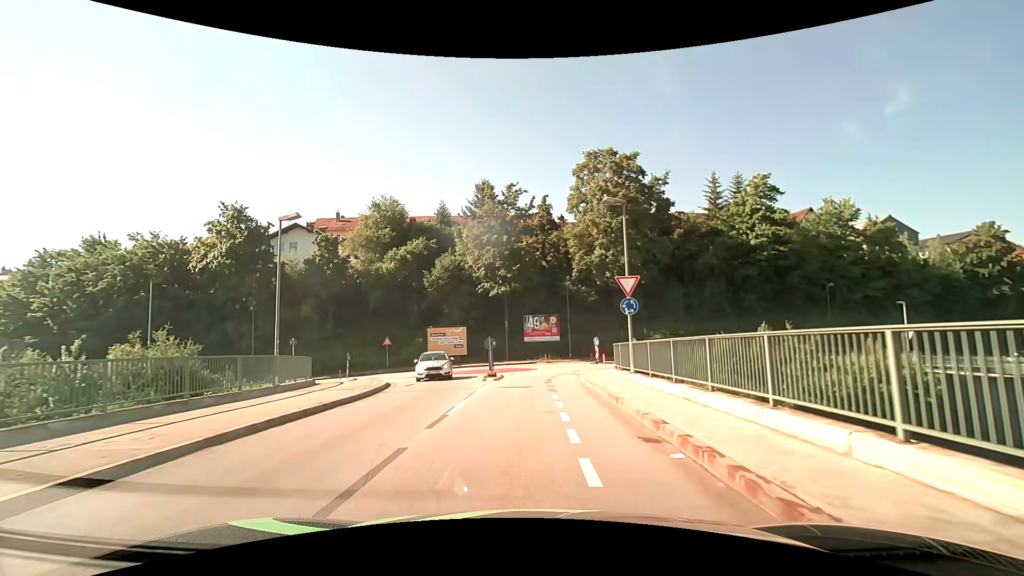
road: unclassified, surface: asphalt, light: Day
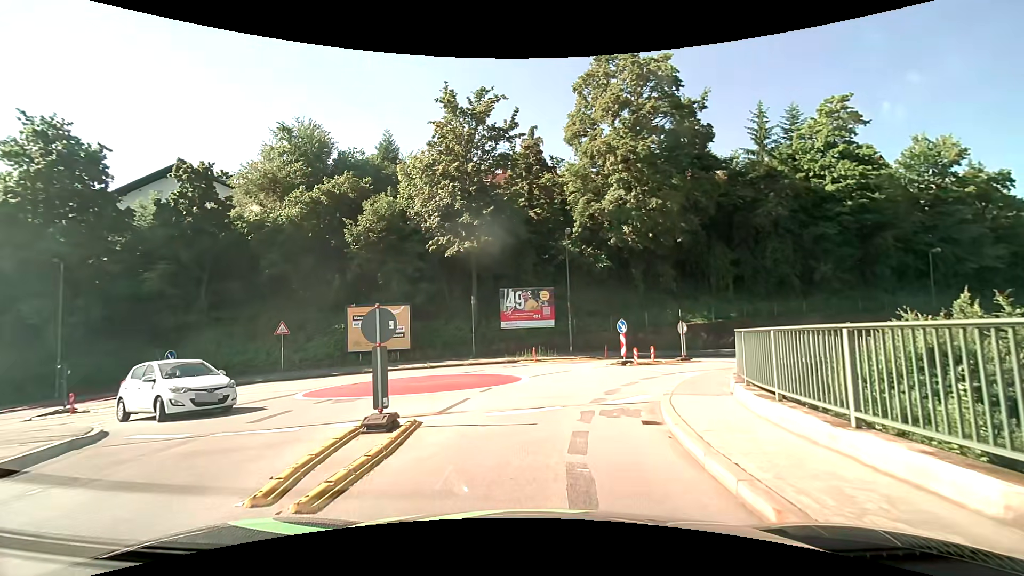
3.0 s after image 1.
(0.0, +16.6) m; +2°
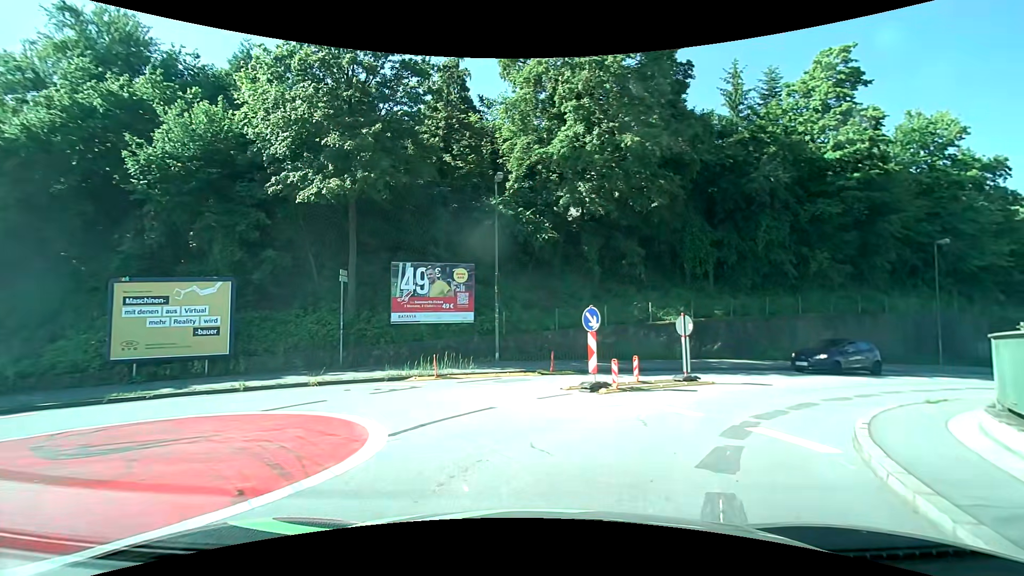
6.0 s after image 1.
(+0.5, +10.9) m; +8°
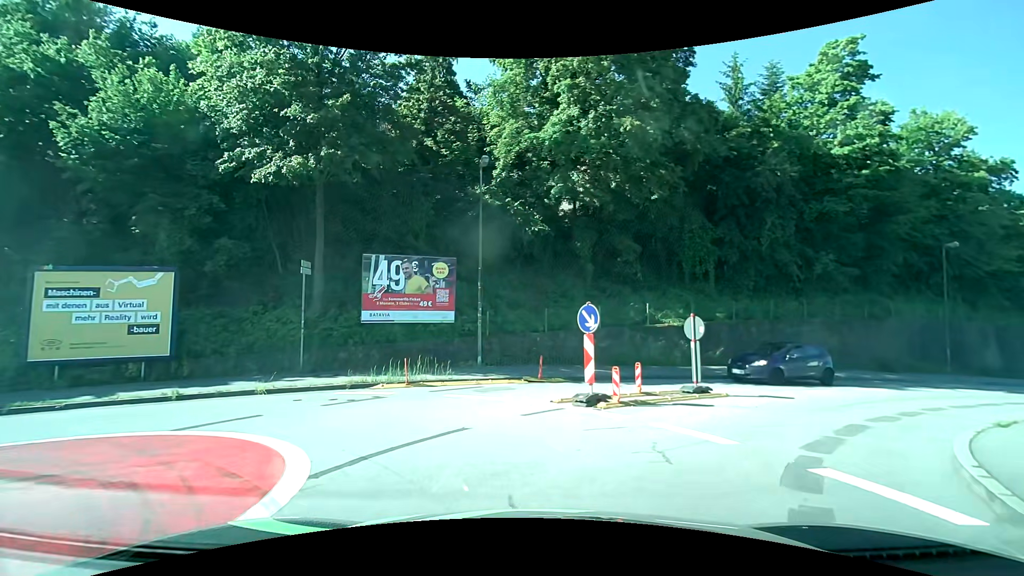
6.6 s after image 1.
(0.0, +2.1) m; +2°
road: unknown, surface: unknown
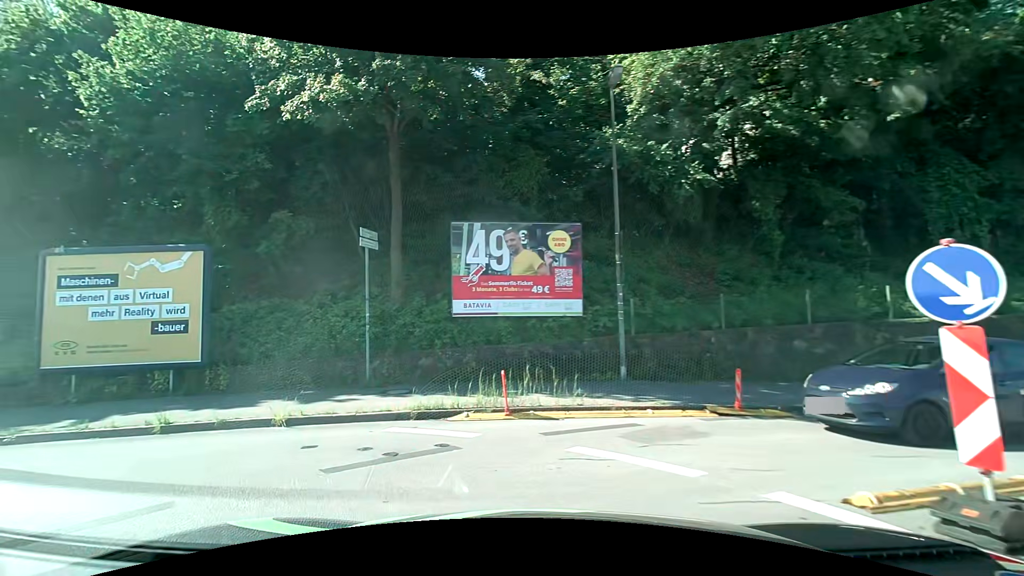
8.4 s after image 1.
(-0.4, +6.1) m; -13°
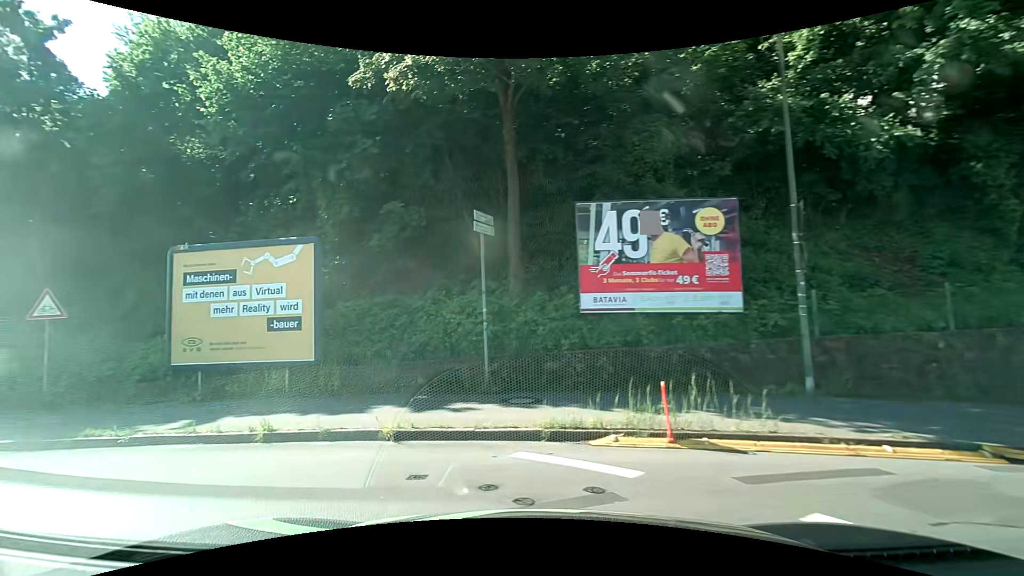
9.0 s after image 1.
(-0.2, +2.0) m; -14°
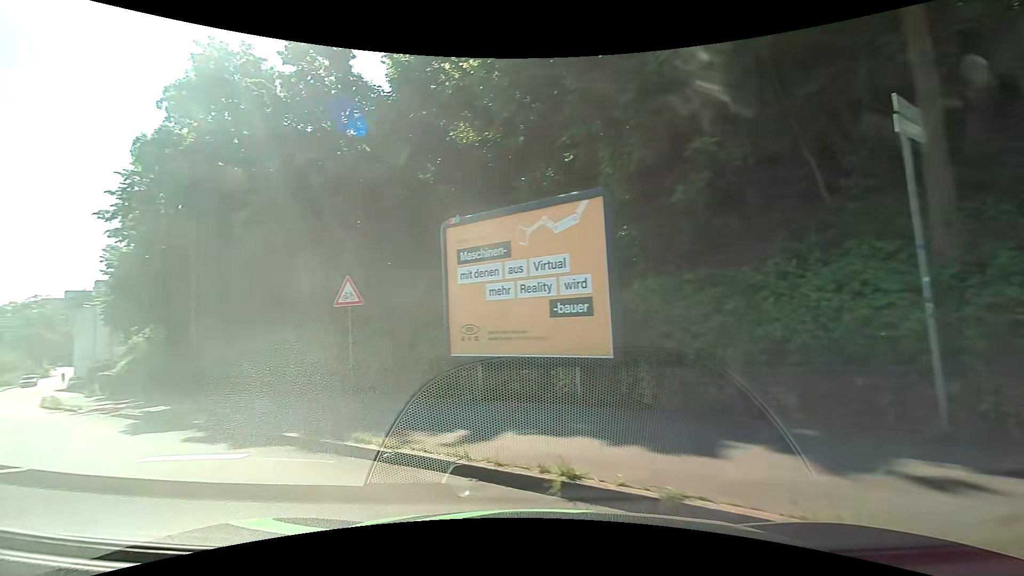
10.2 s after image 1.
(-0.9, +3.7) m; -29°
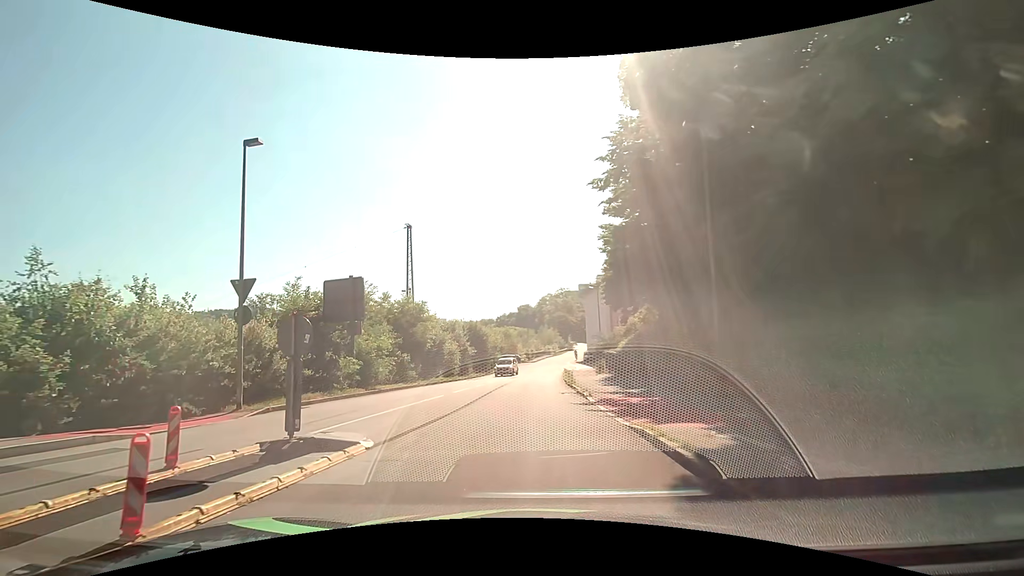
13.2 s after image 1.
(-5.3, +8.0) m; -52°
